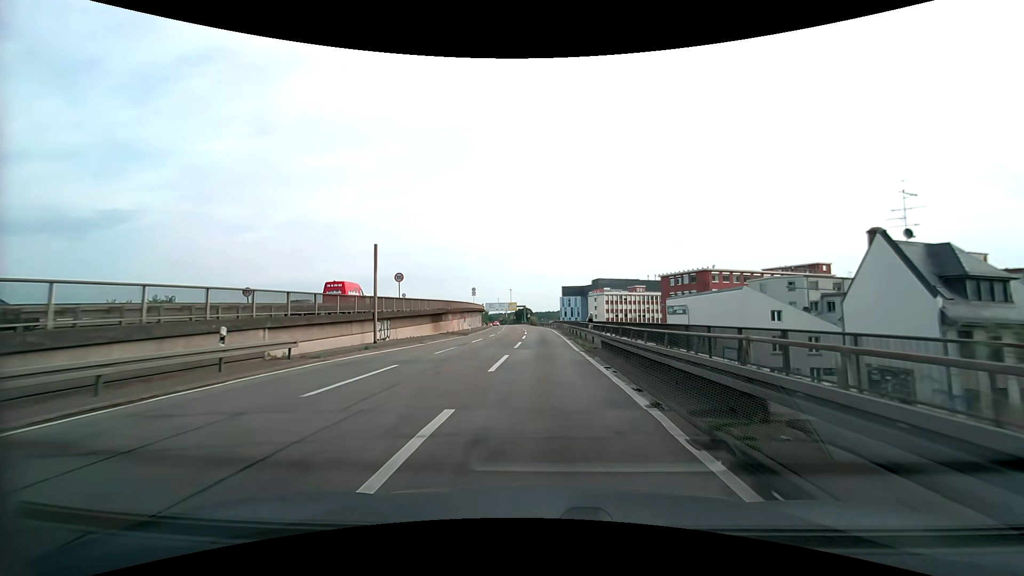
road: motorway_link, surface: asphalt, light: Day
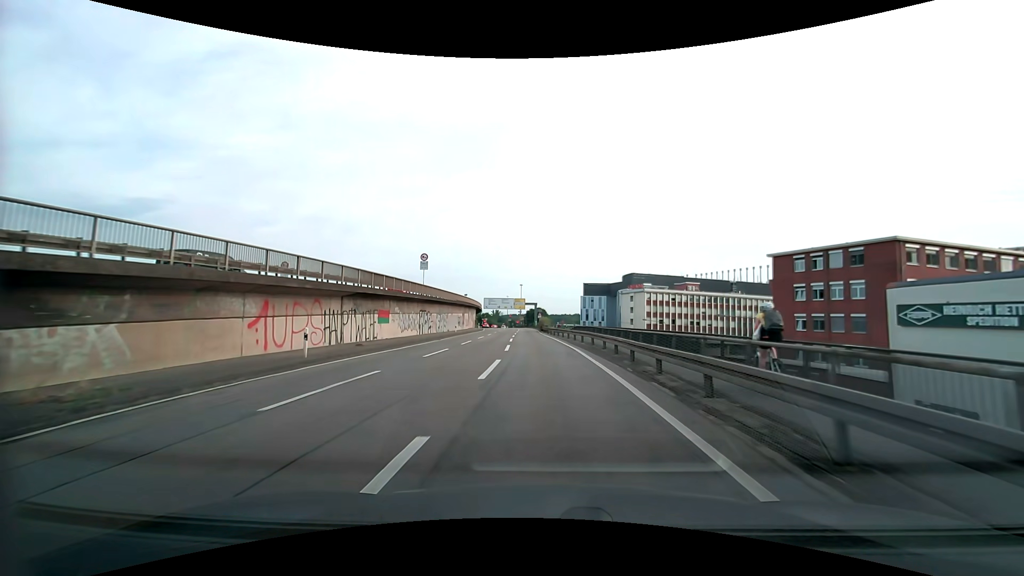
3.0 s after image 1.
(-0.2, +49.2) m; -2°
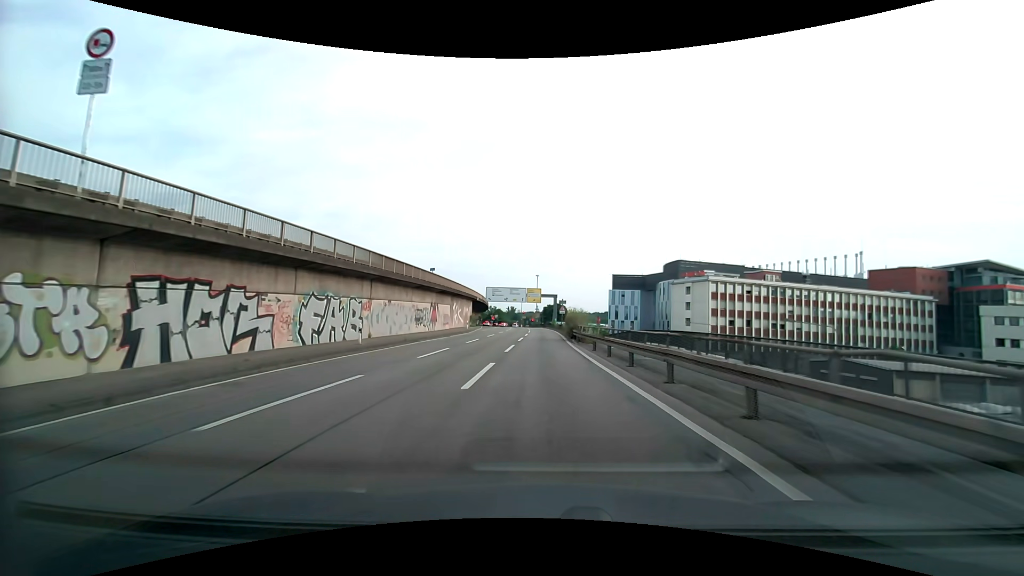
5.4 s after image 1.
(-0.9, +37.6) m; -2°
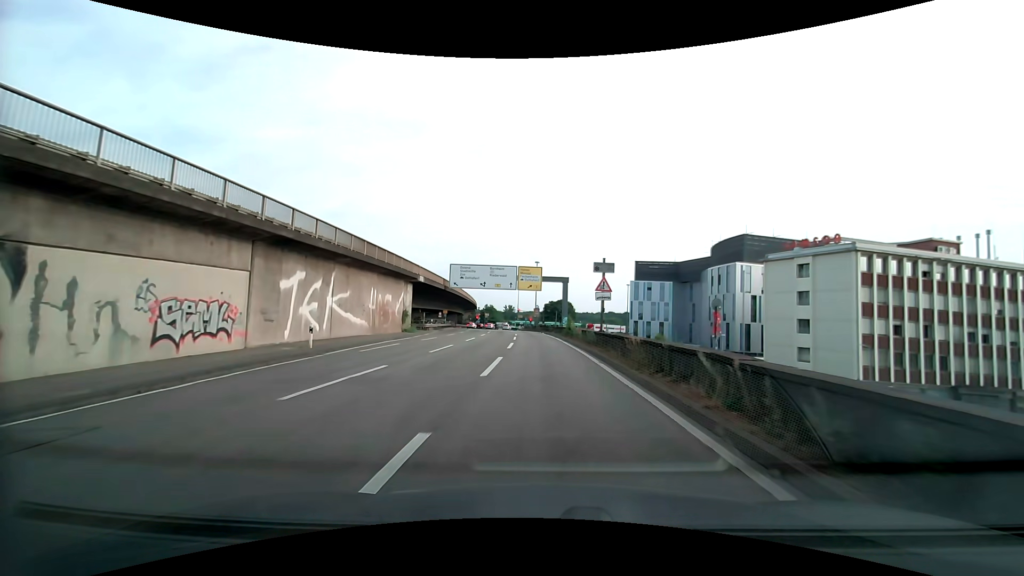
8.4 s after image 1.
(-0.2, +45.2) m; 0°
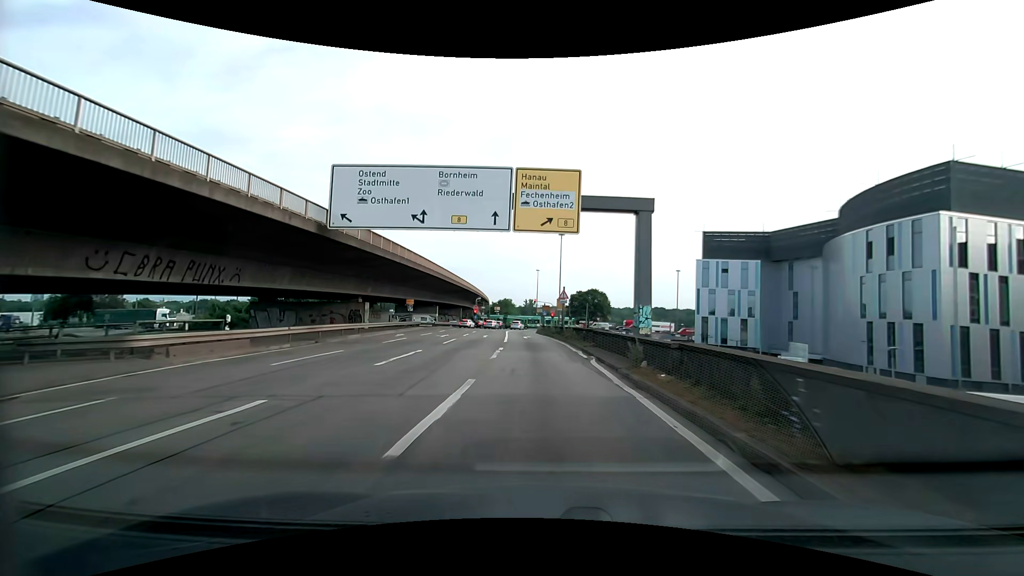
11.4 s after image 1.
(-0.7, +42.6) m; -3°
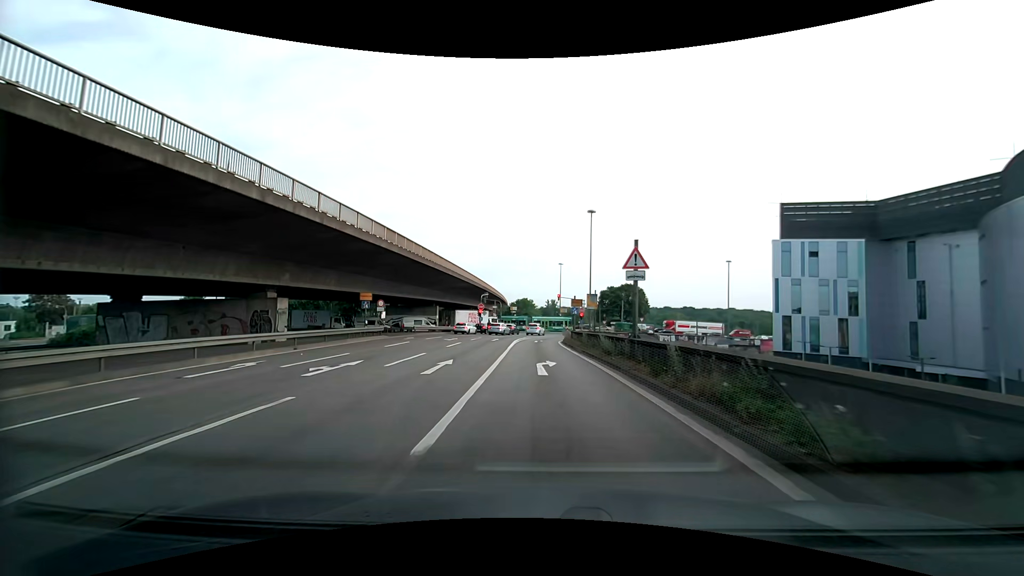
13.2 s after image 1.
(-0.5, +23.2) m; -2°
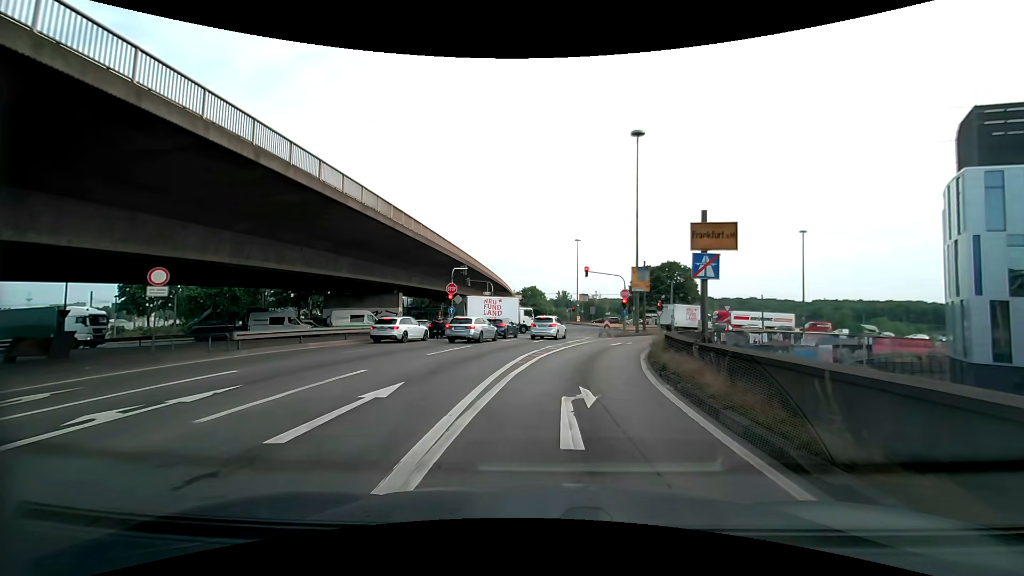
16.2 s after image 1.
(-0.9, +31.9) m; -2°
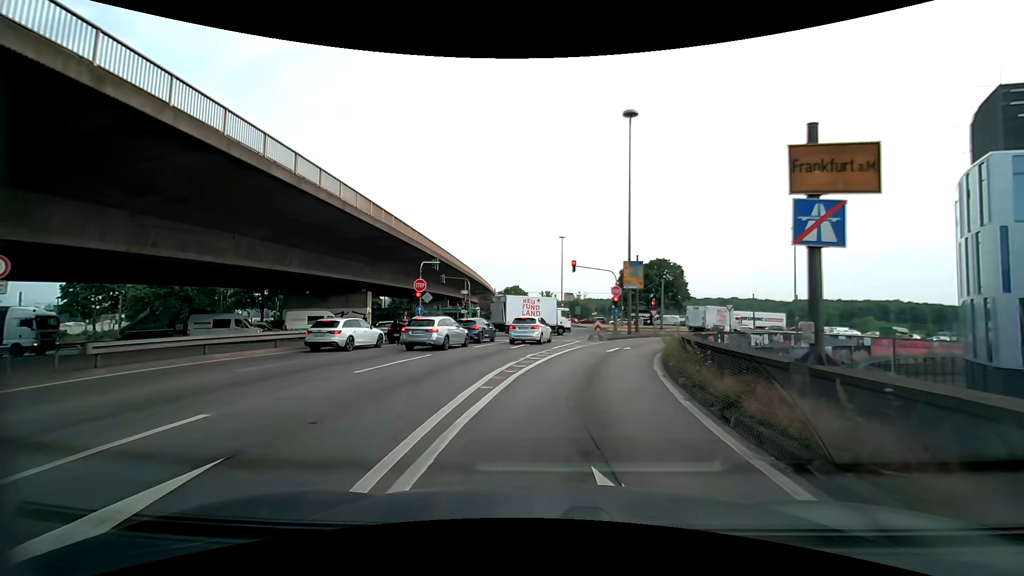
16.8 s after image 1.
(+0.1, +5.4) m; +1°
(0, +10) (+2, +20) (+5, +29) (+9, +39) (+13, +47) (+19, +56) (+25, +64) (+32, +71) (+40, +77) (+48, +83) m
